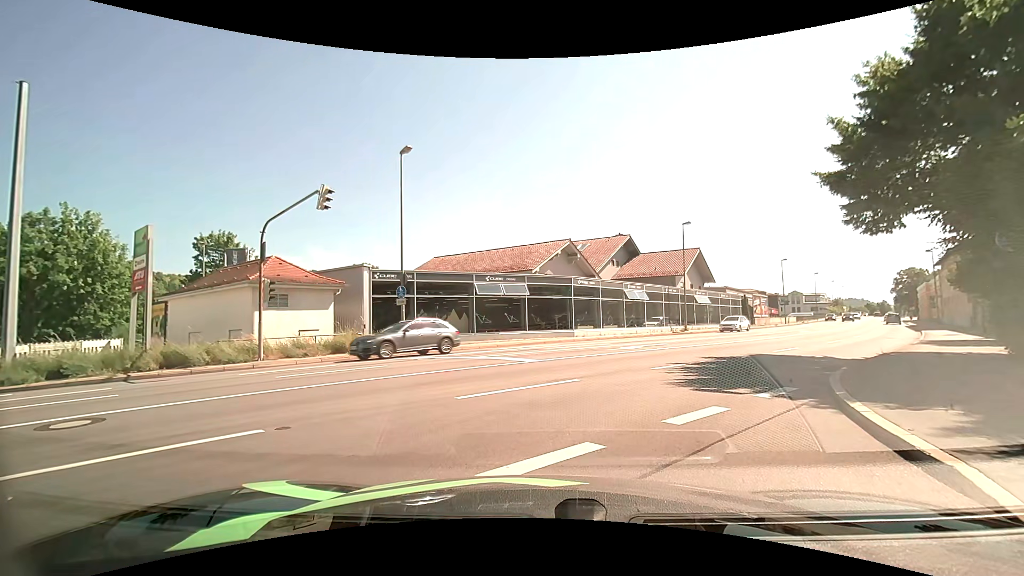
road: tertiary_link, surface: asphalt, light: Day
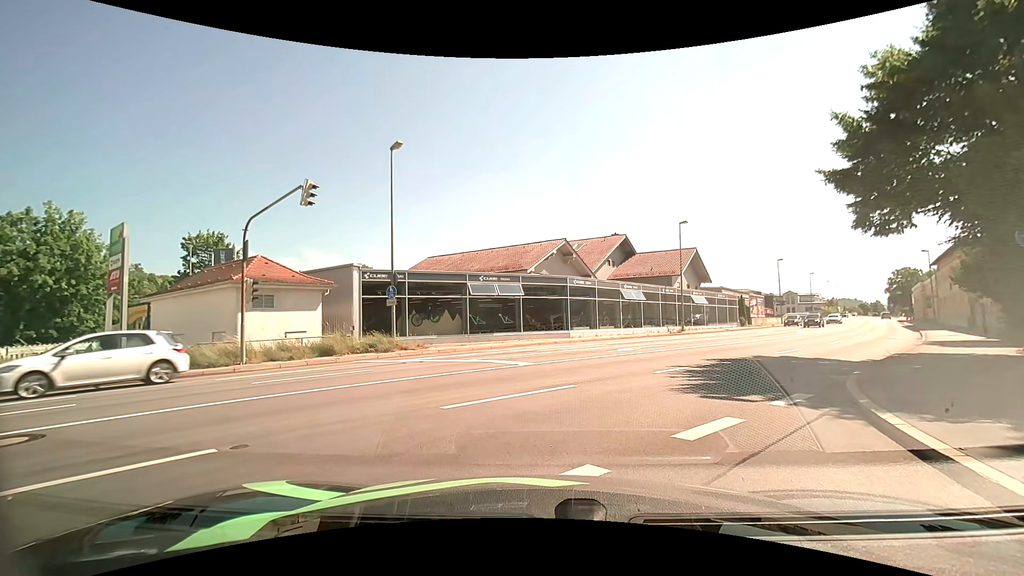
(0.0, +0.8) m; 0°
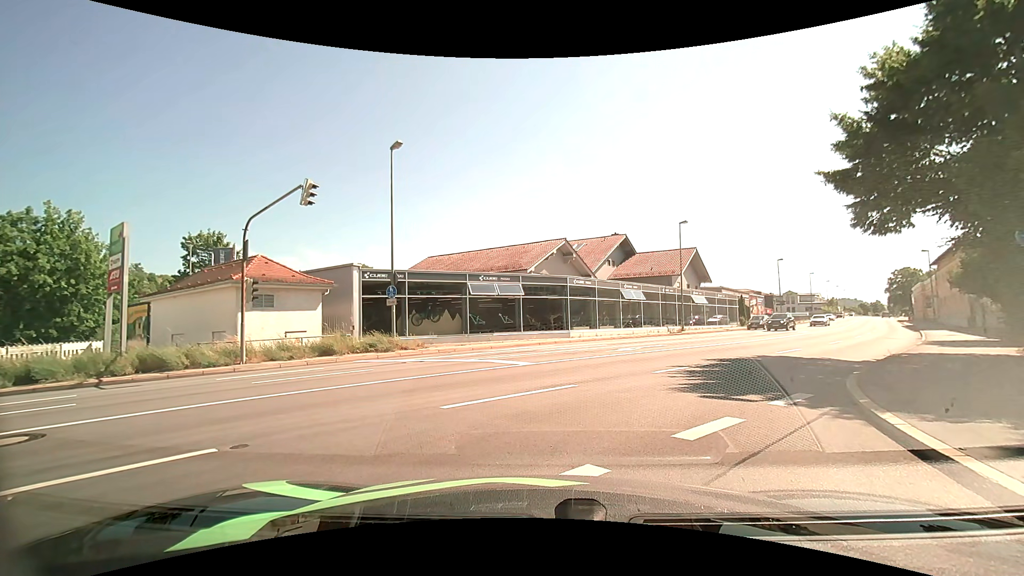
(0.0, 0.0) m; 0°
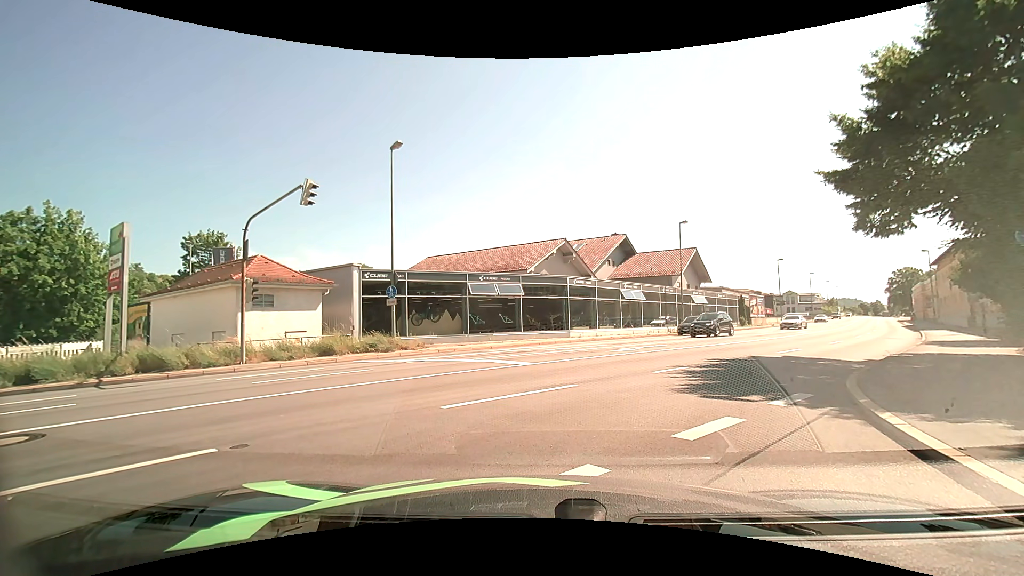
(0.0, 0.0) m; 0°
